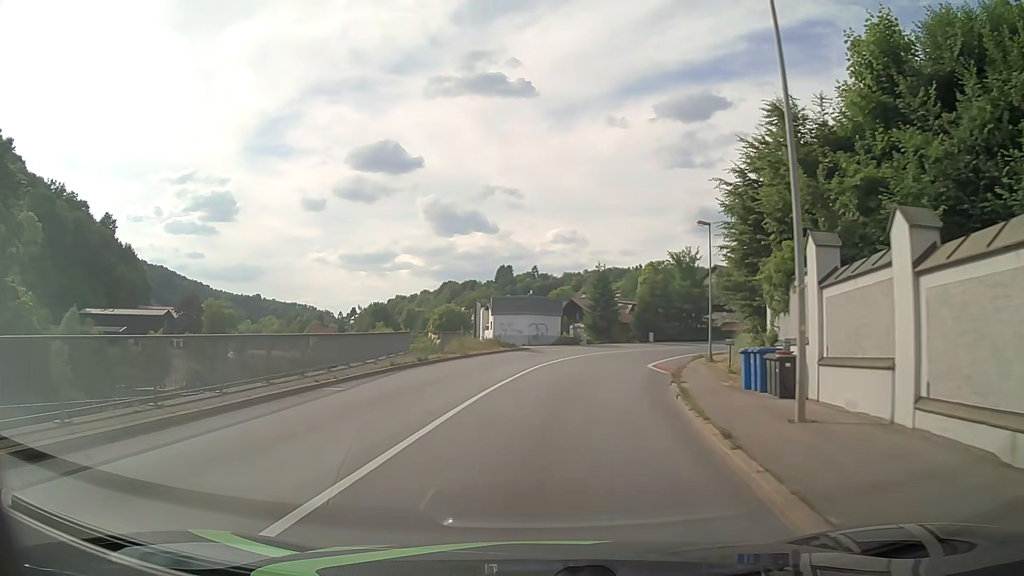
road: primary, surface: asphalt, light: Day
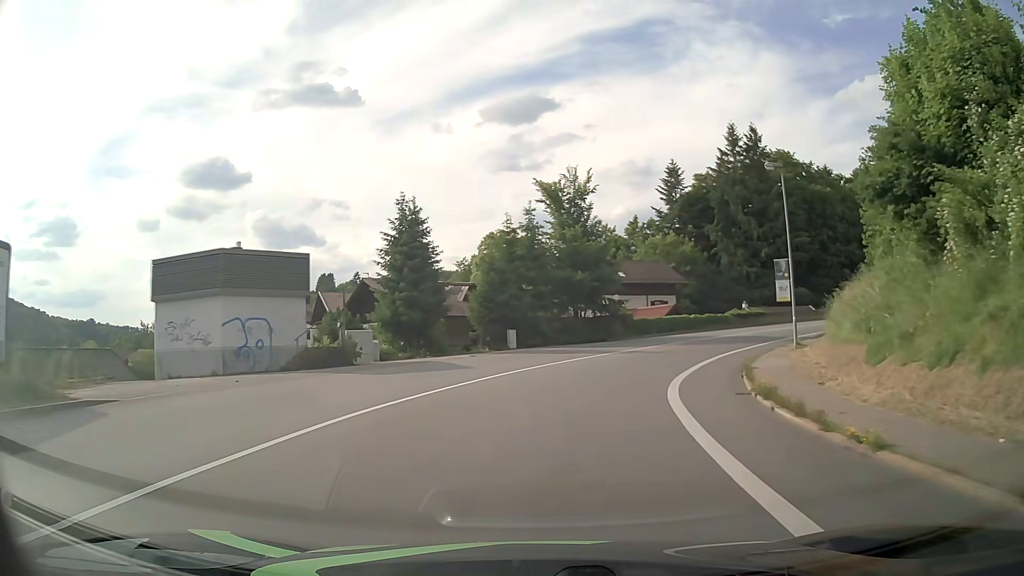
(+4.1, +37.7) m; +14°
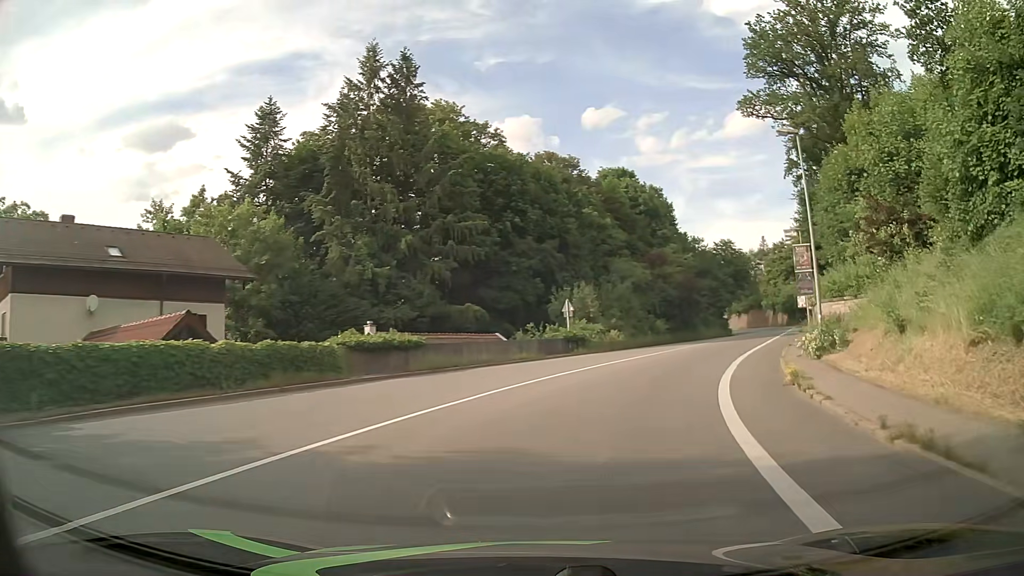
(+9.6, +35.6) m; +33°
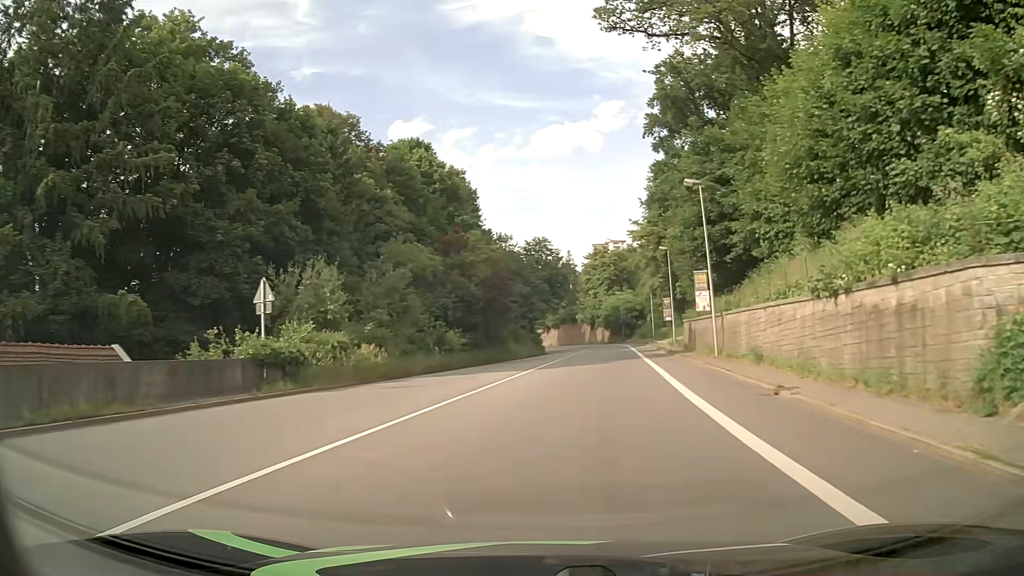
(+3.8, +21.8) m; +18°
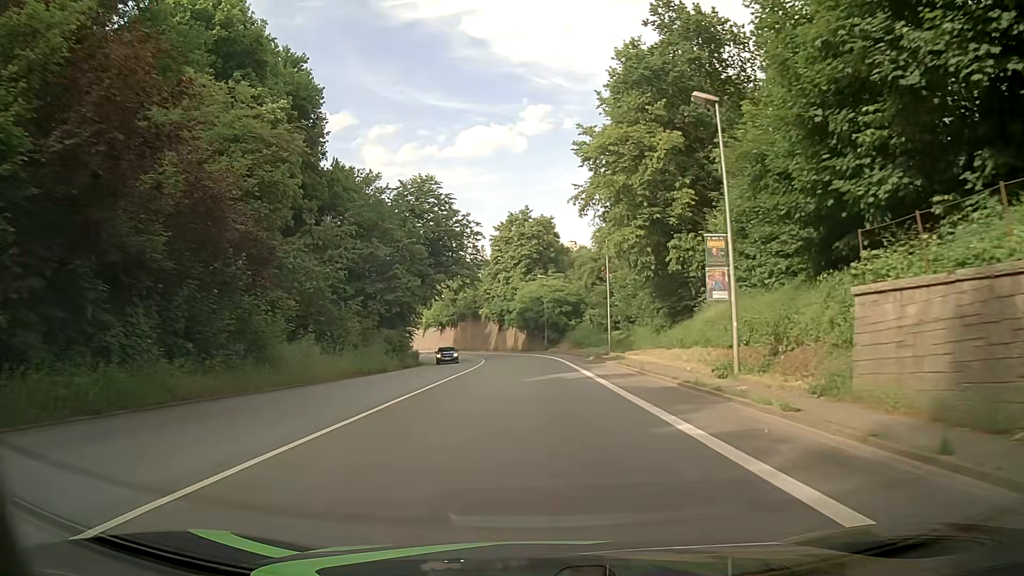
(+3.5, +37.5) m; +8°
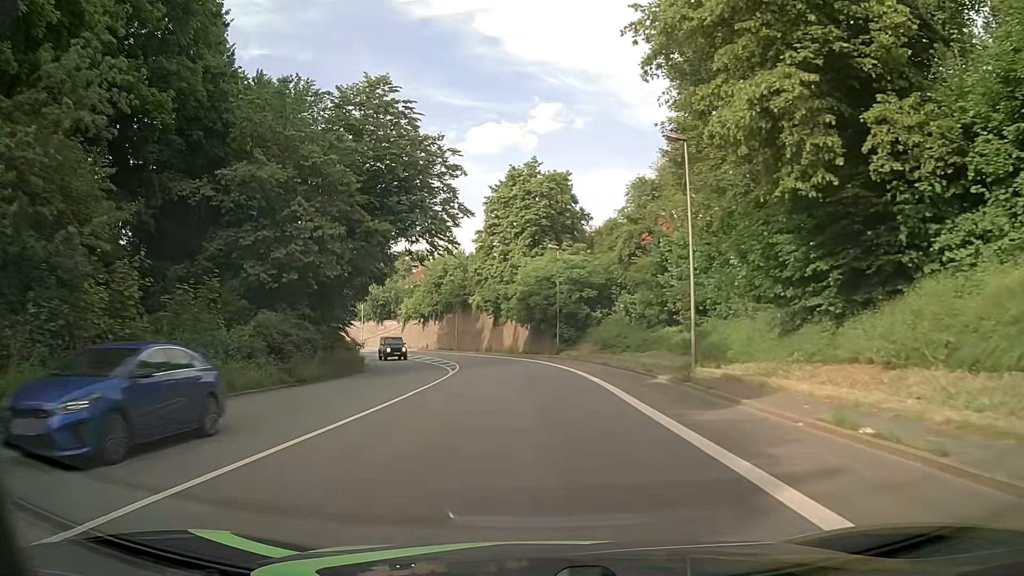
(-0.2, +22.9) m; -1°
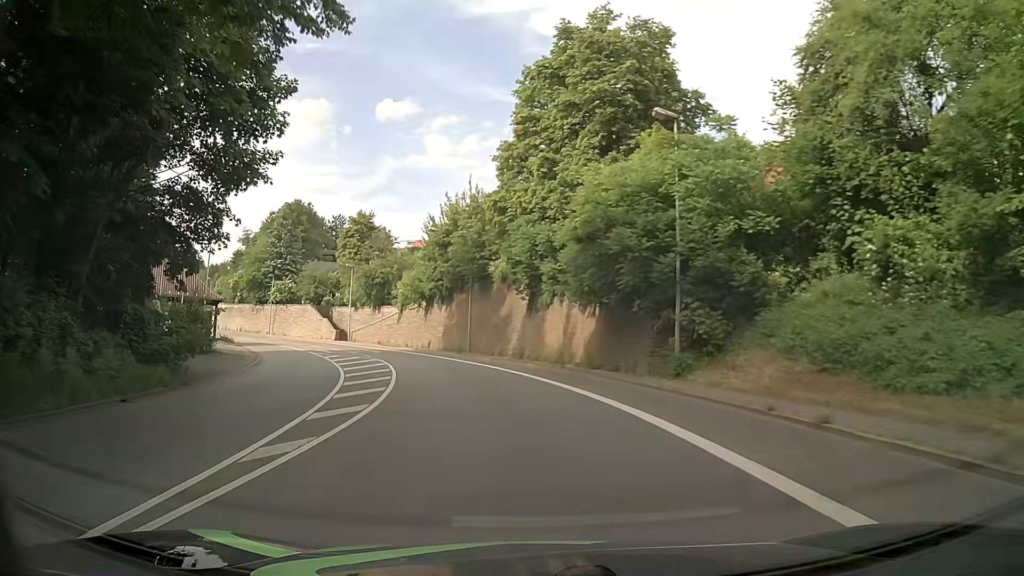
(-0.8, +30.6) m; -4°
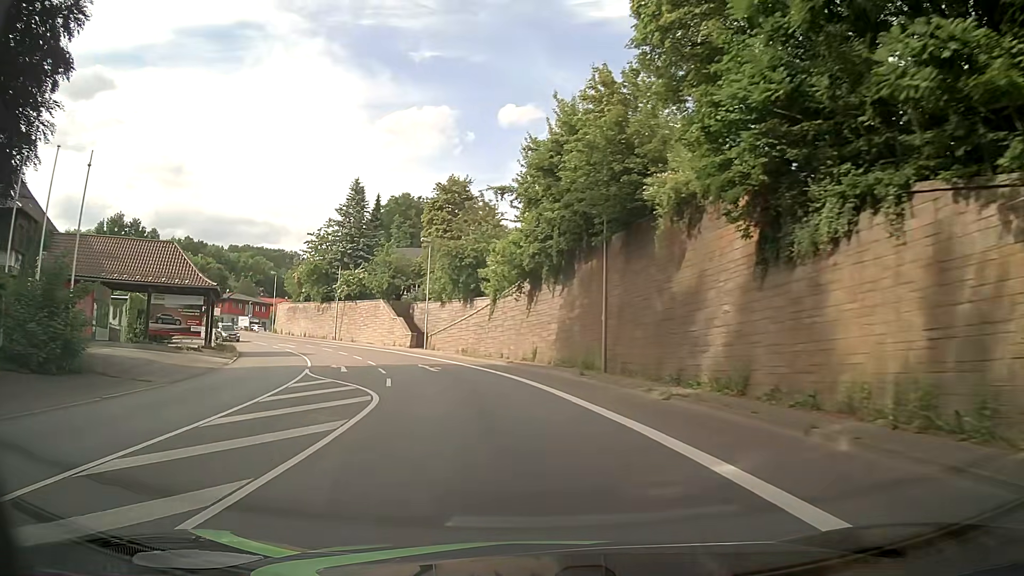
(-1.9, +22.8) m; -11°
(-1, +10) (-2, +20) (-5, +30) (-8, +39) (-12, +48) (-18, +56) (-24, +64) (-30, +72) (-38, +78) (-46, +84) m
